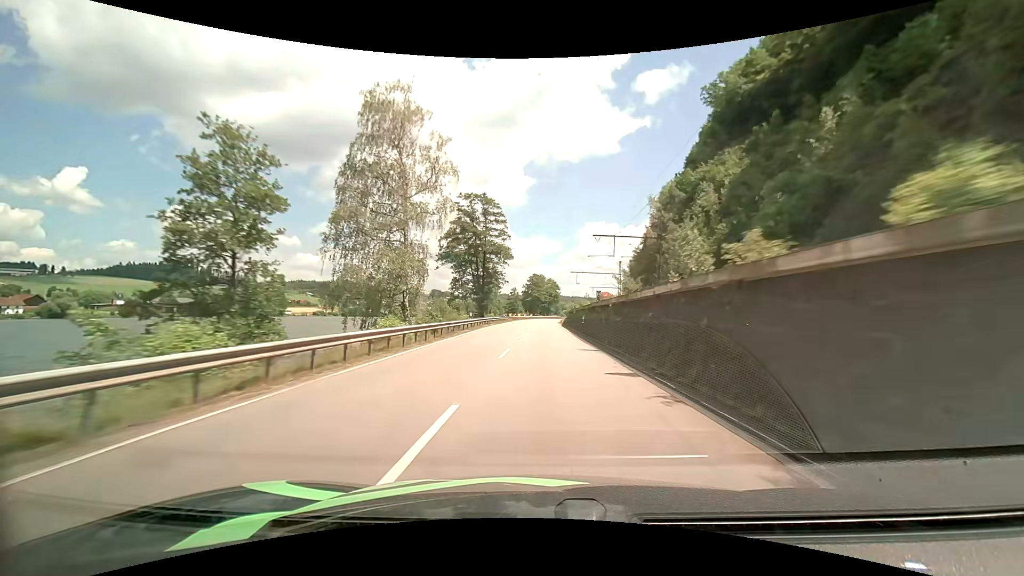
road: primary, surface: asphalt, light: Day
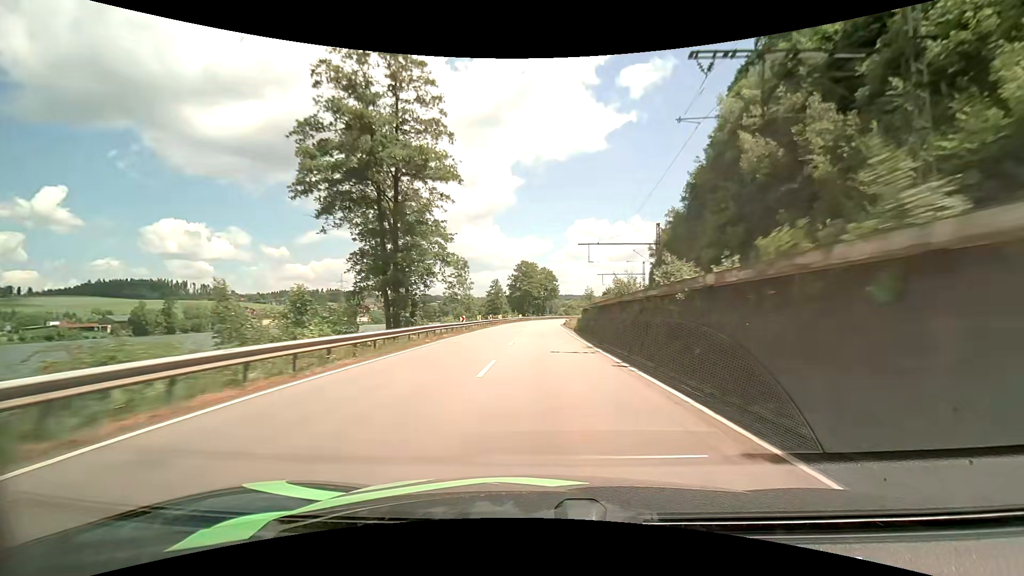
(+0.3, +40.4) m; +1°
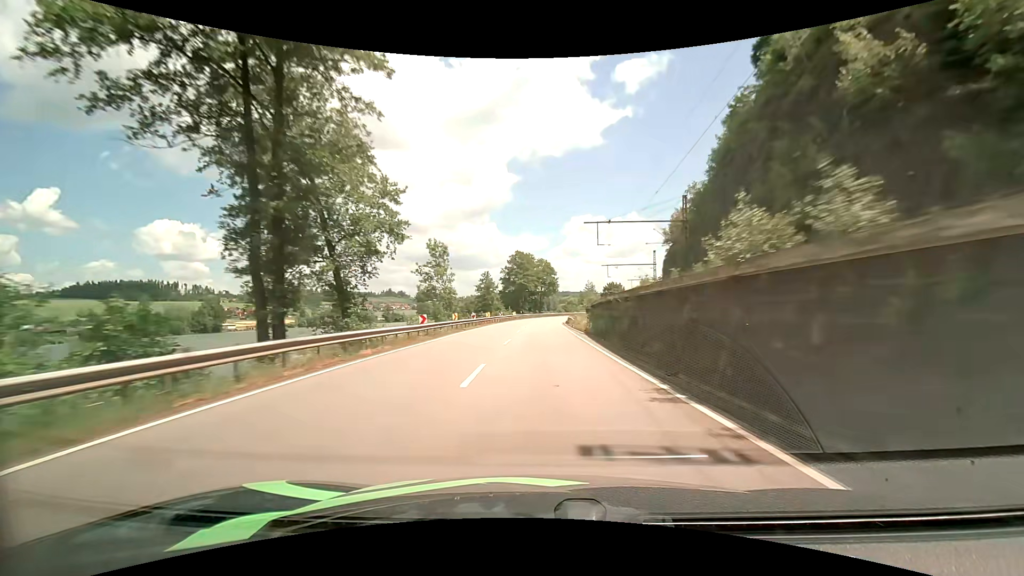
(0.0, +13.5) m; 0°
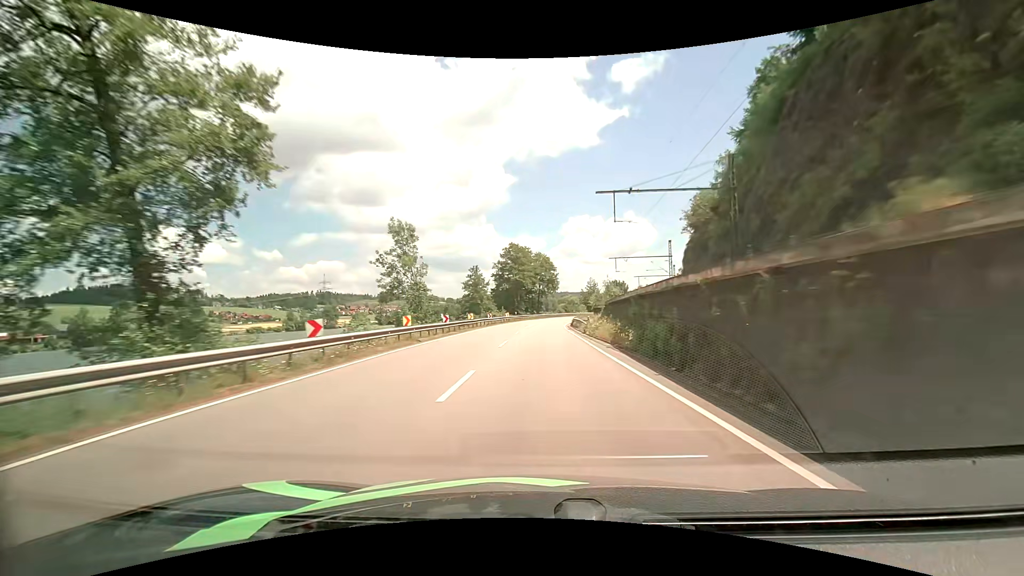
(0.0, +13.5) m; 0°
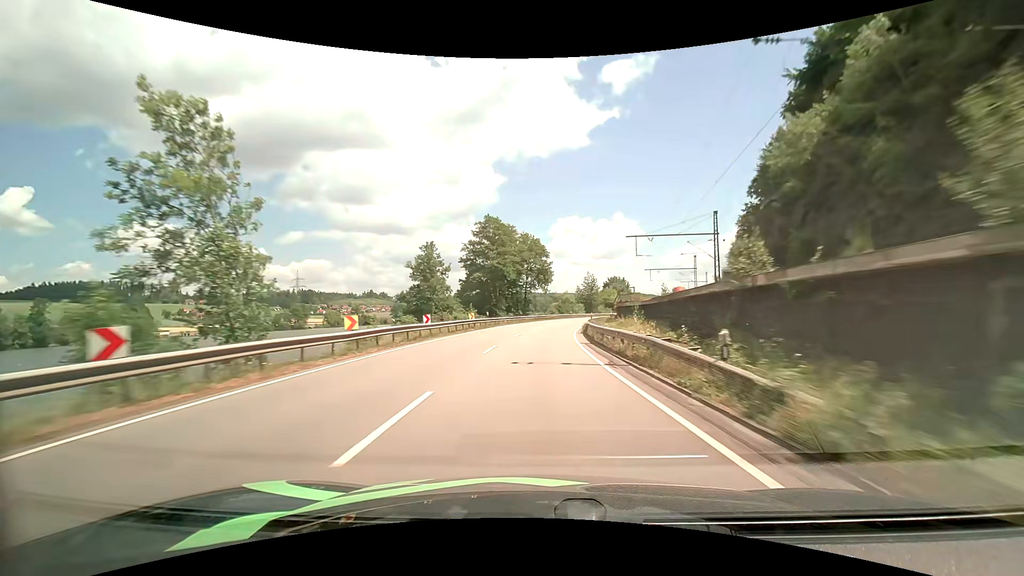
(+0.2, +26.8) m; +1°
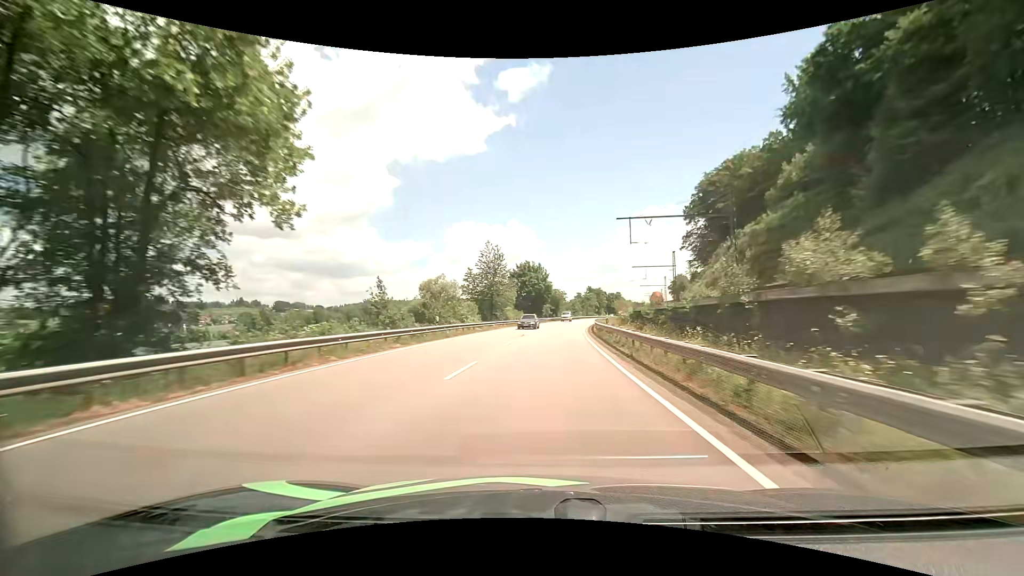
(+5.6, +64.6) m; +12°
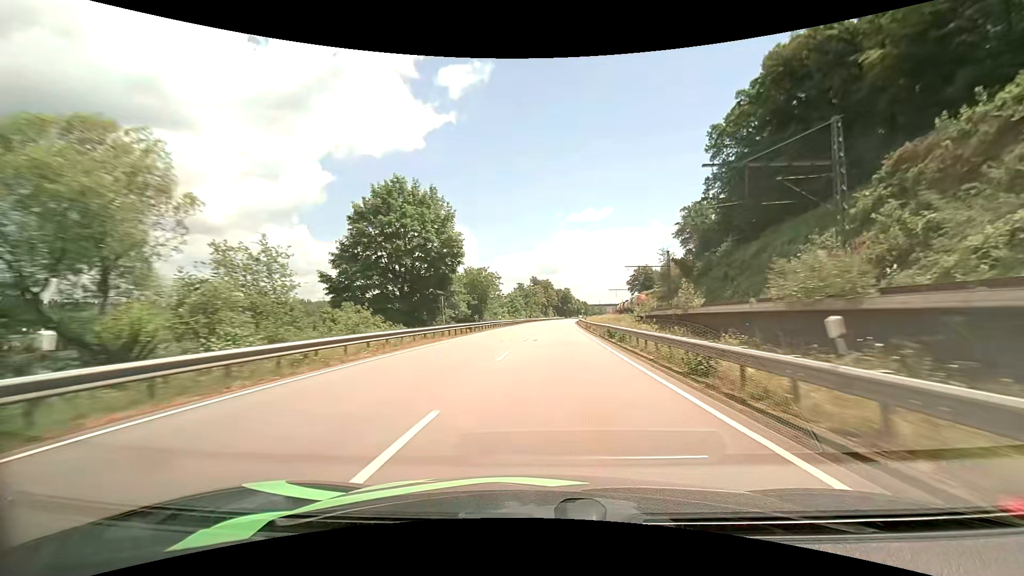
(+4.1, +66.9) m; +7°
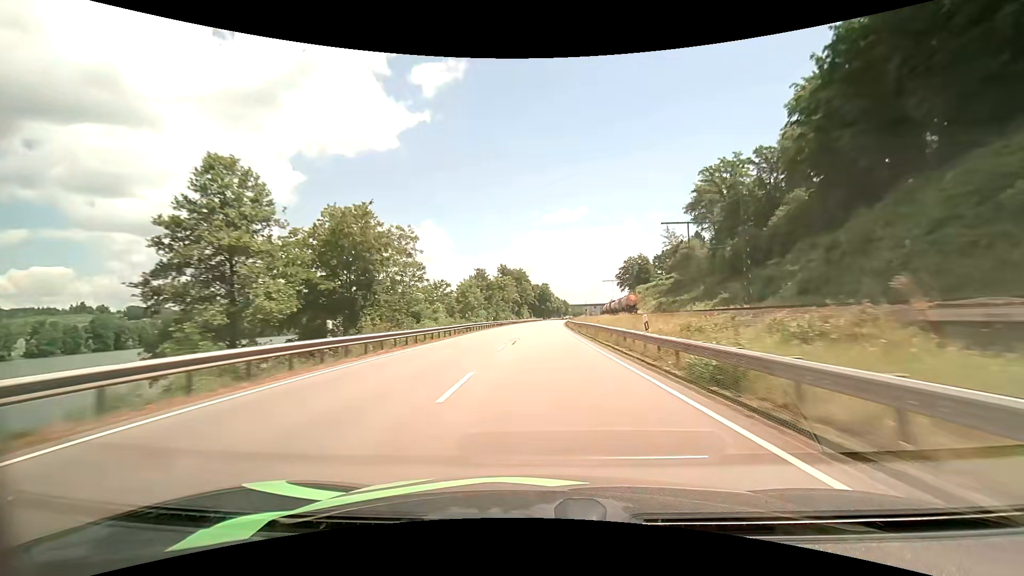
(+1.4, +42.8) m; +3°
(0, +10) (0, +20) (0, +30) (0, +40) (+1, +50) (+1, +60) (+1, +70) (+2, +80) (+2, +90) (+3, +100) m
